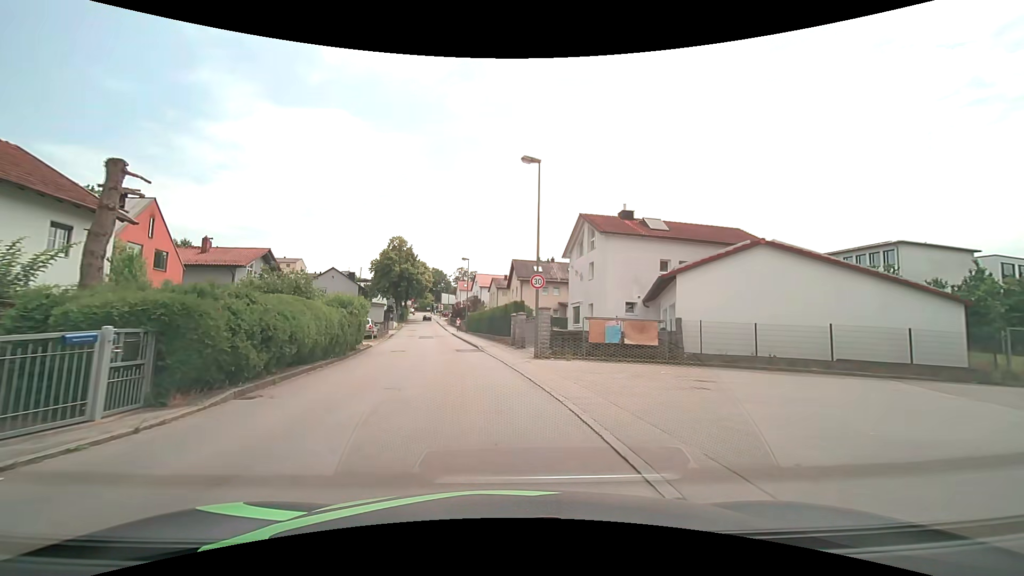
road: unclassified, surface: asphalt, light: Day
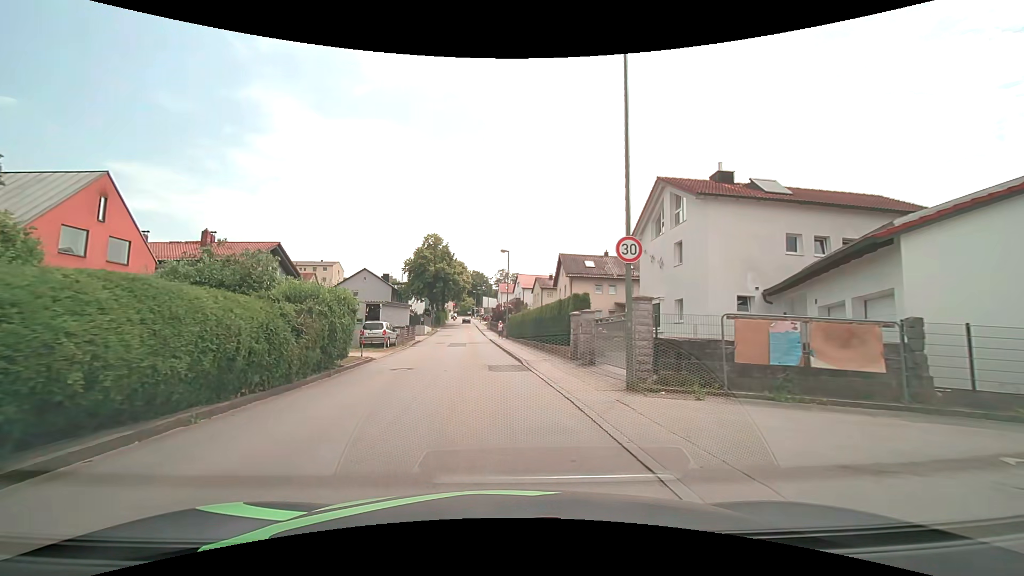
(-0.4, +9.0) m; -5°
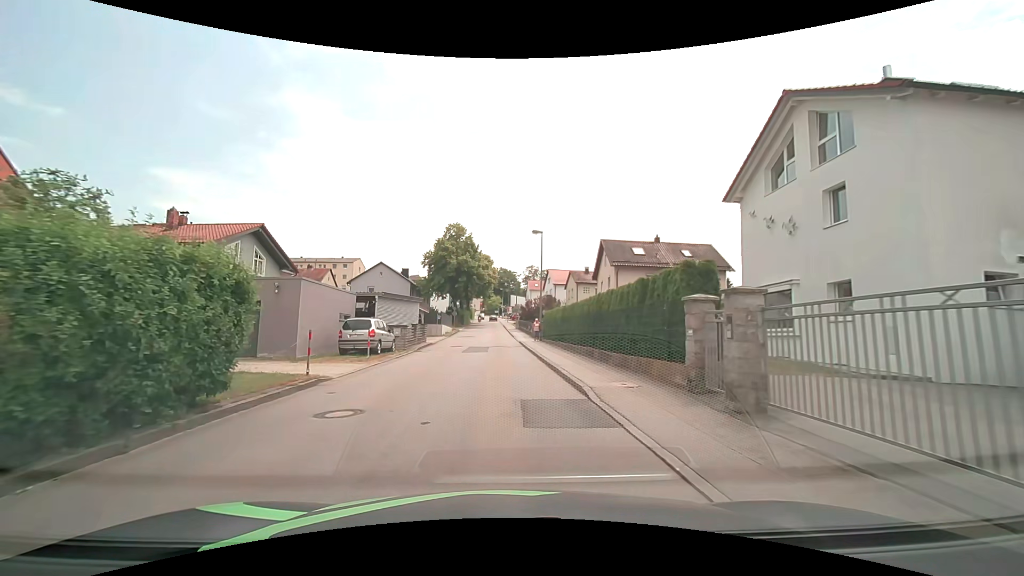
(-0.3, +9.1) m; -3°
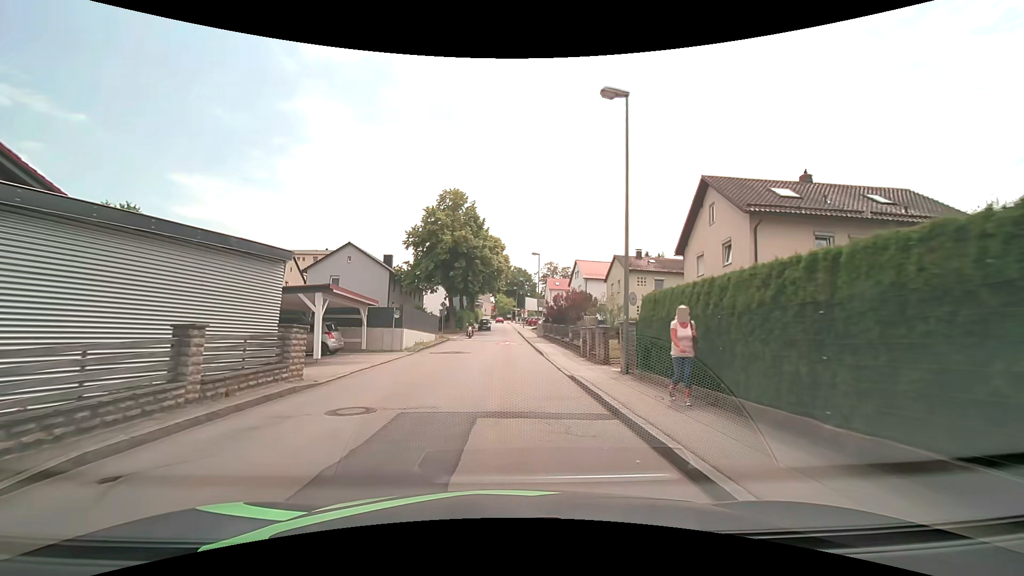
(-0.6, +23.0) m; -2°
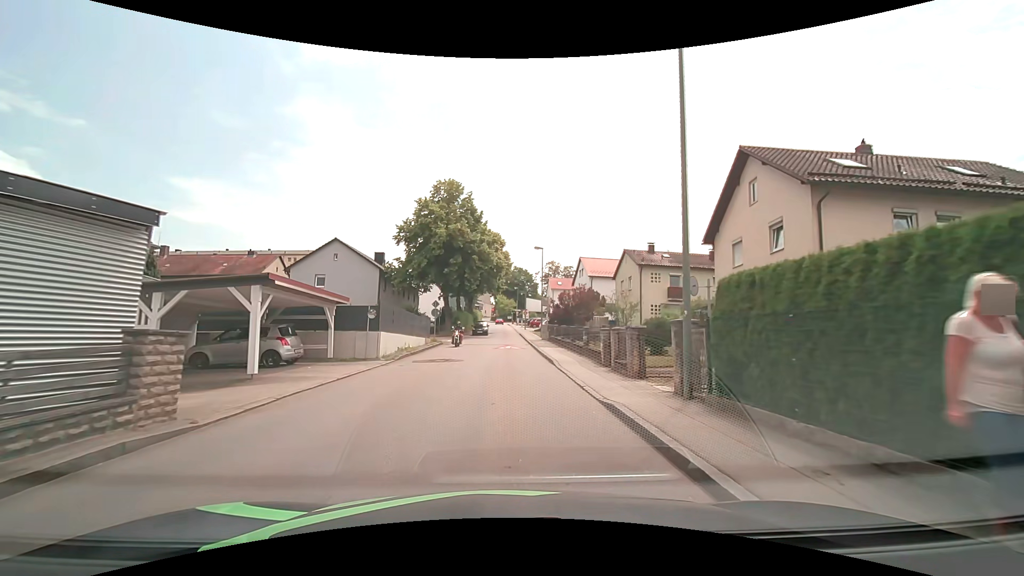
(0.0, +4.6) m; 0°
(0, +10) (0, +20) (0, +30) (0, +40) (0, +50) (0, +60) (-1, +70) (-1, +80) (-1, +90) (-1, +100) m
